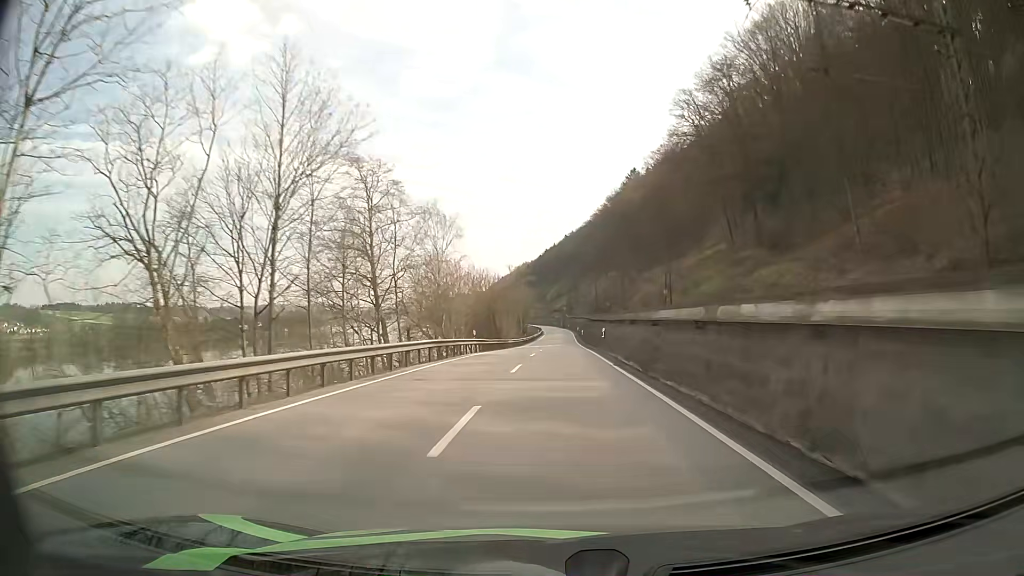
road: primary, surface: asphalt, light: Day
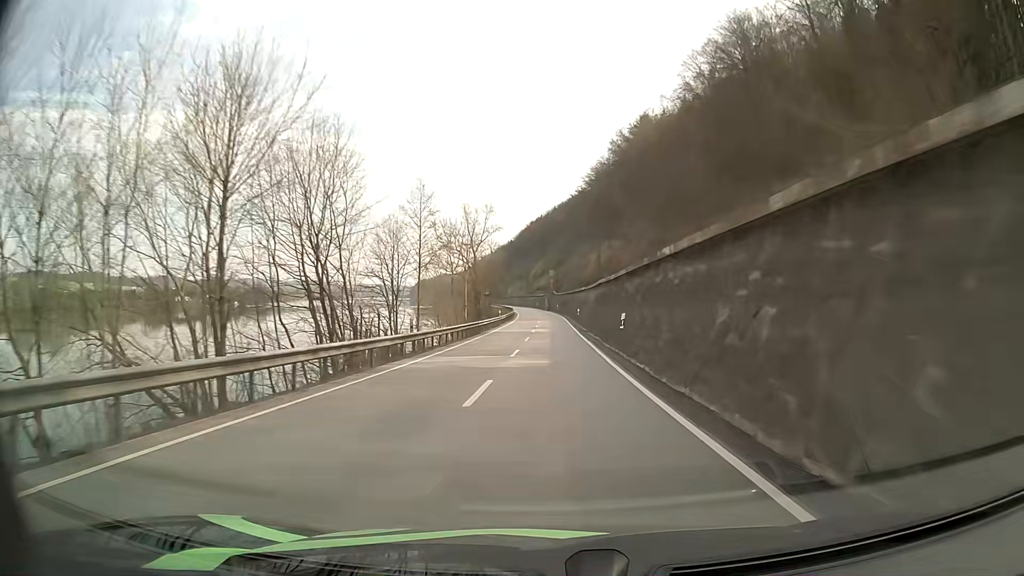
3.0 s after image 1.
(+1.3, +67.8) m; +1°
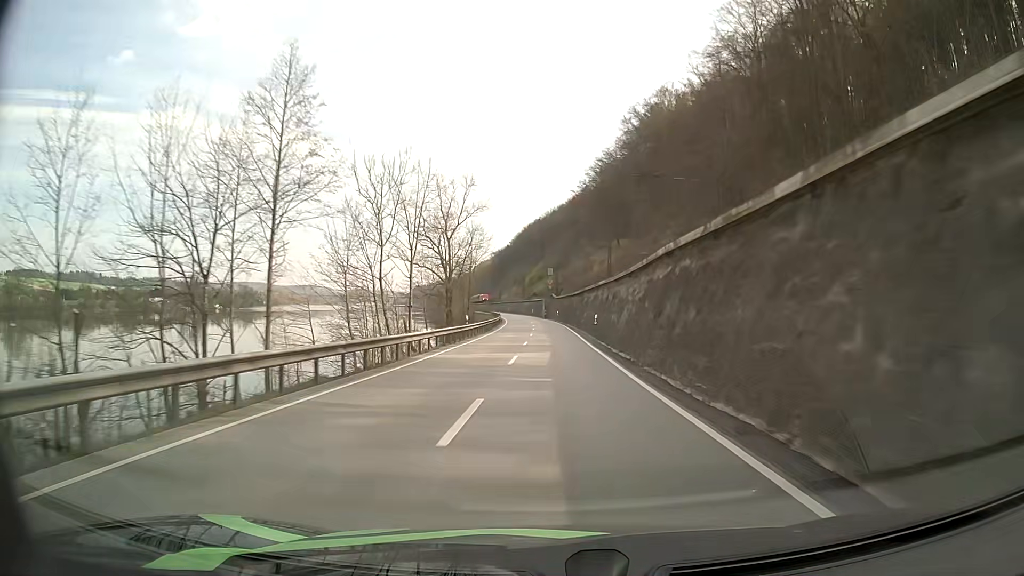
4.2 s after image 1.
(-0.1, +26.9) m; 0°
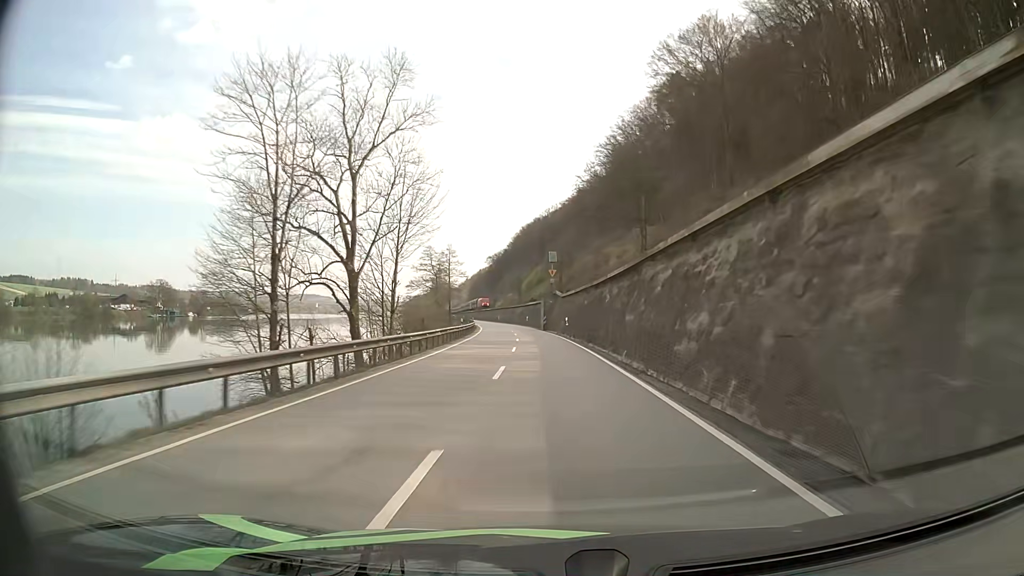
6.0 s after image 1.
(0.0, +40.4) m; 0°
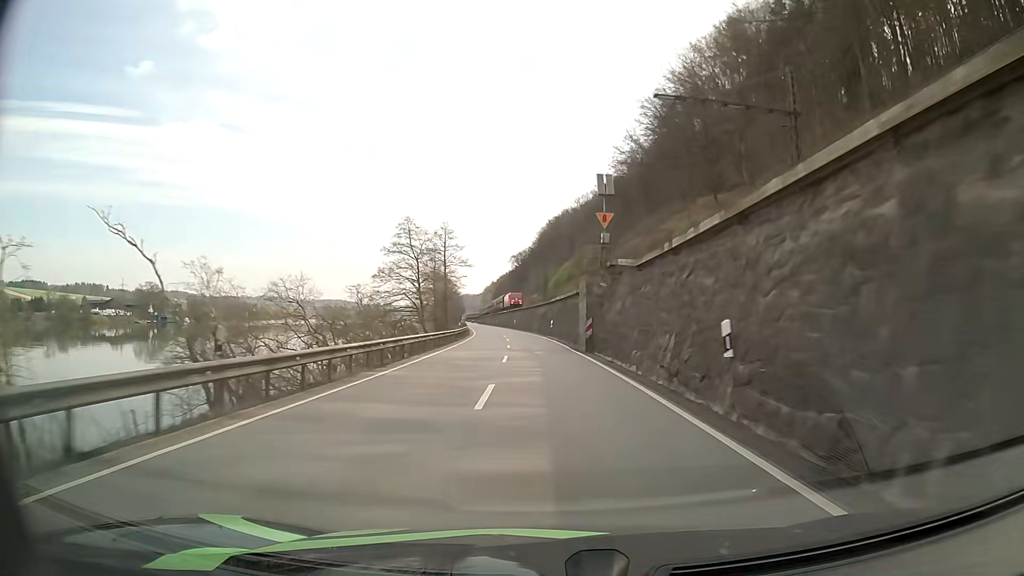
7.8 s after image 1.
(-0.8, +40.5) m; -3°
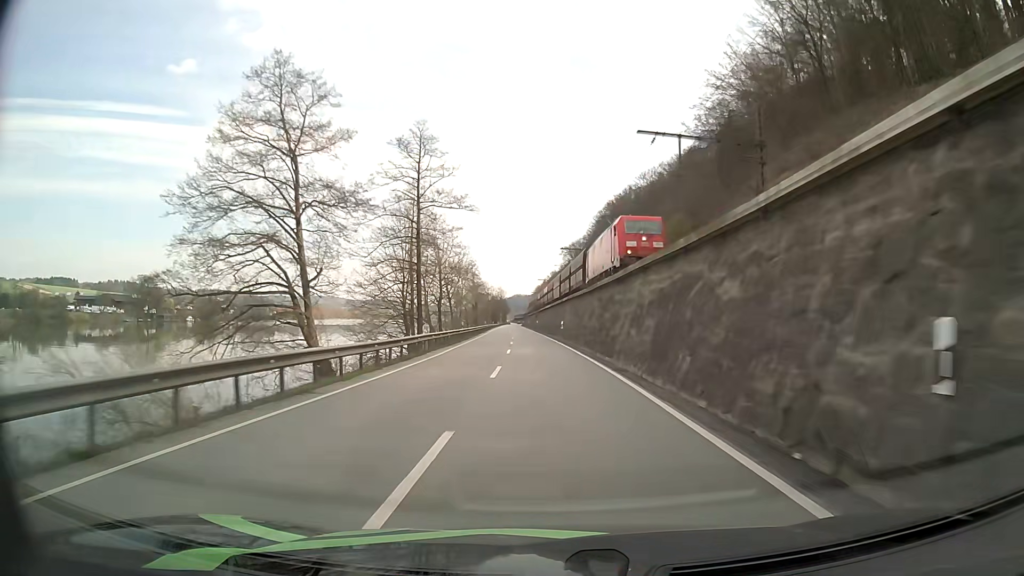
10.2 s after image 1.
(-1.8, +54.1) m; -4°
